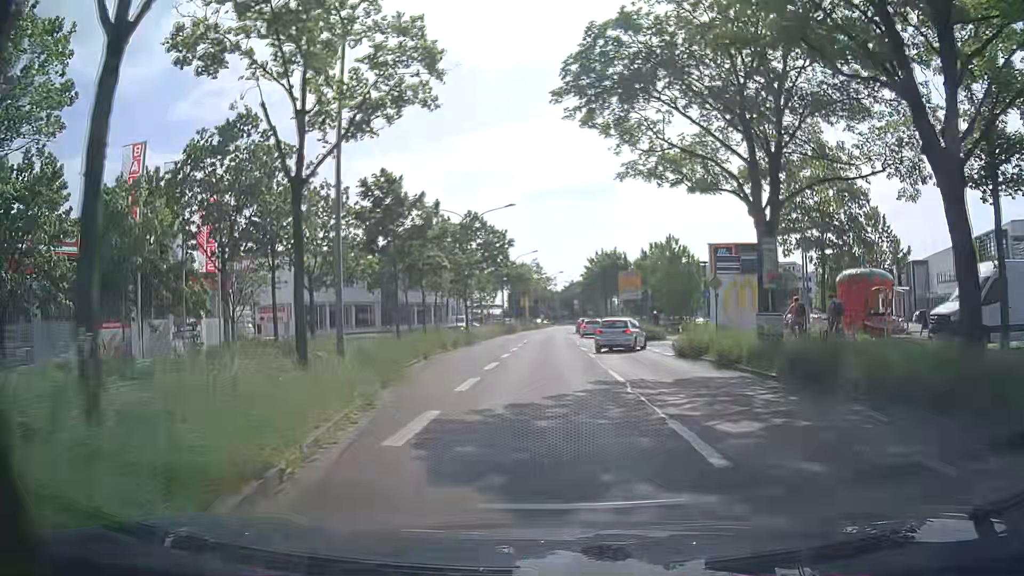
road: primary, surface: asphalt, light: Day
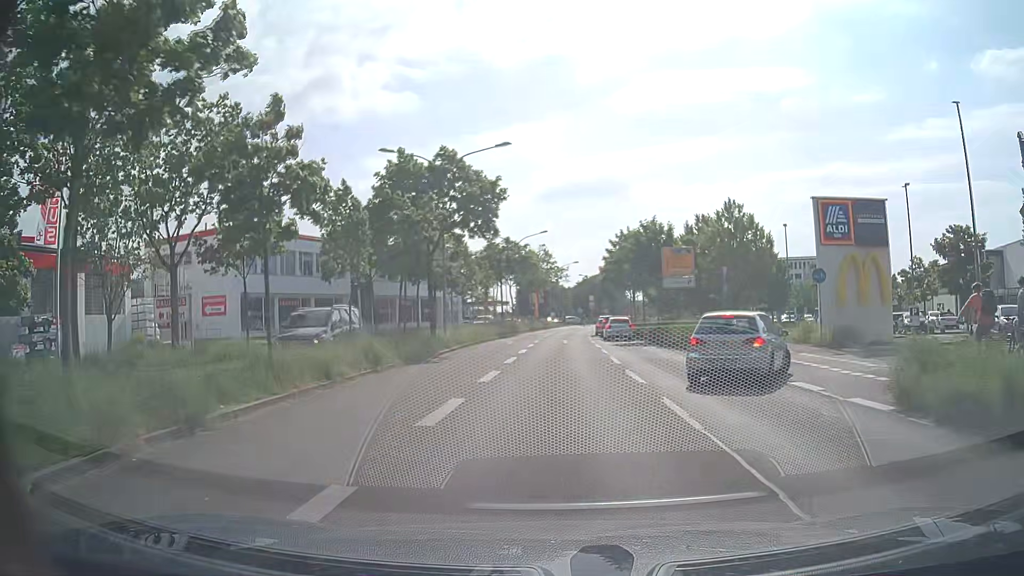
(-0.2, +17.0) m; -1°
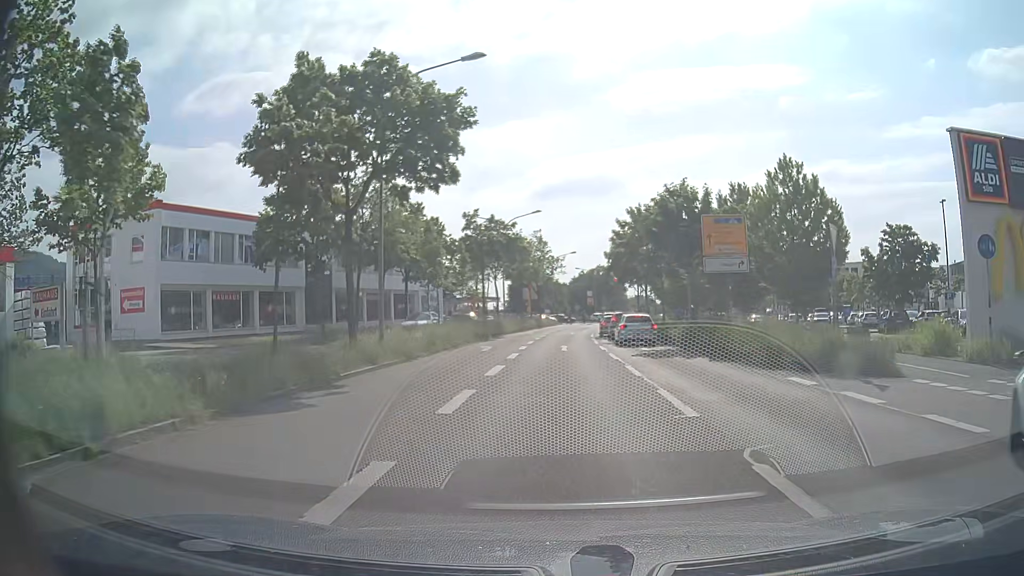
(0.0, +11.3) m; 0°
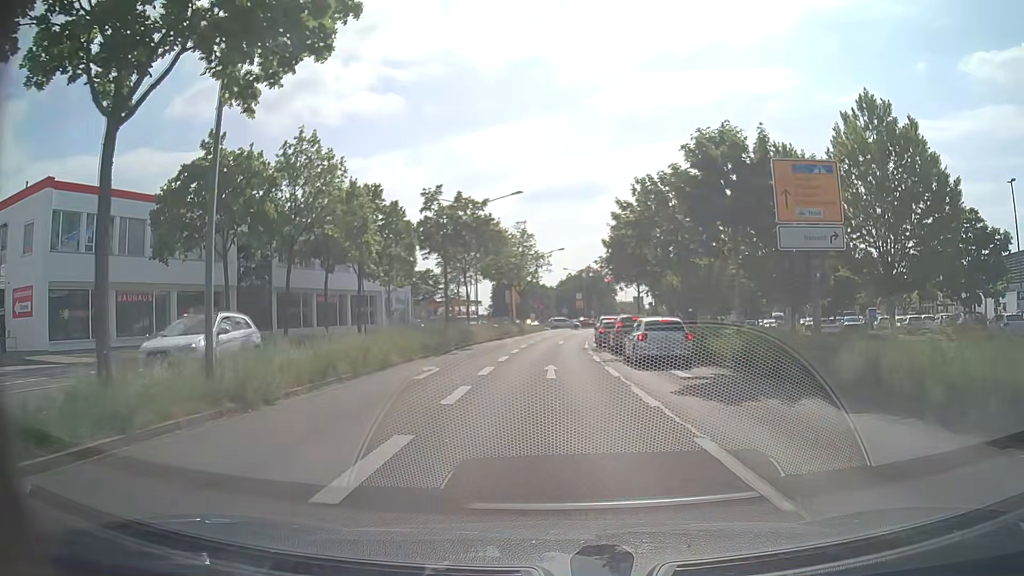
(+0.1, +10.4) m; +1°
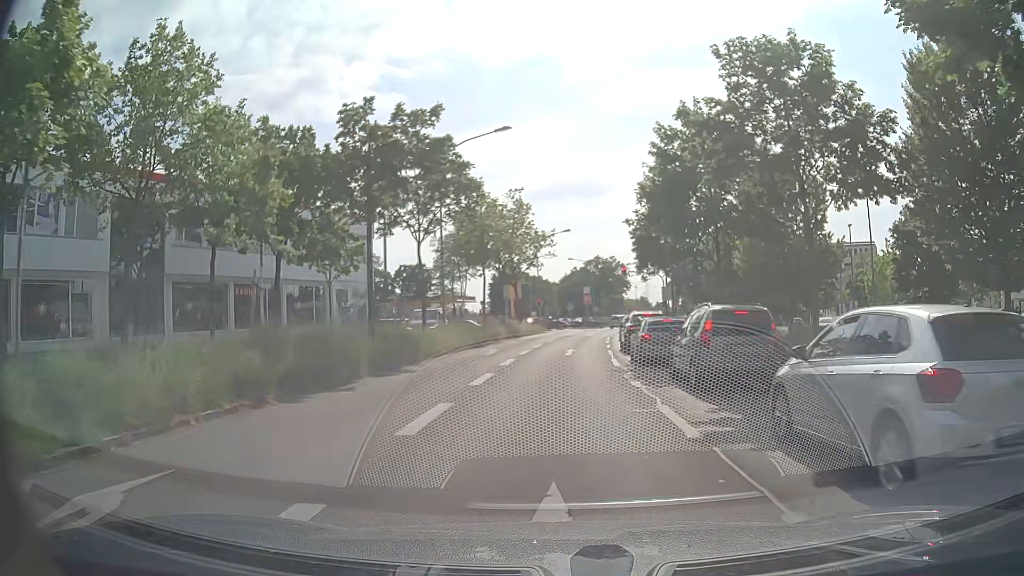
(-0.1, +15.3) m; -1°
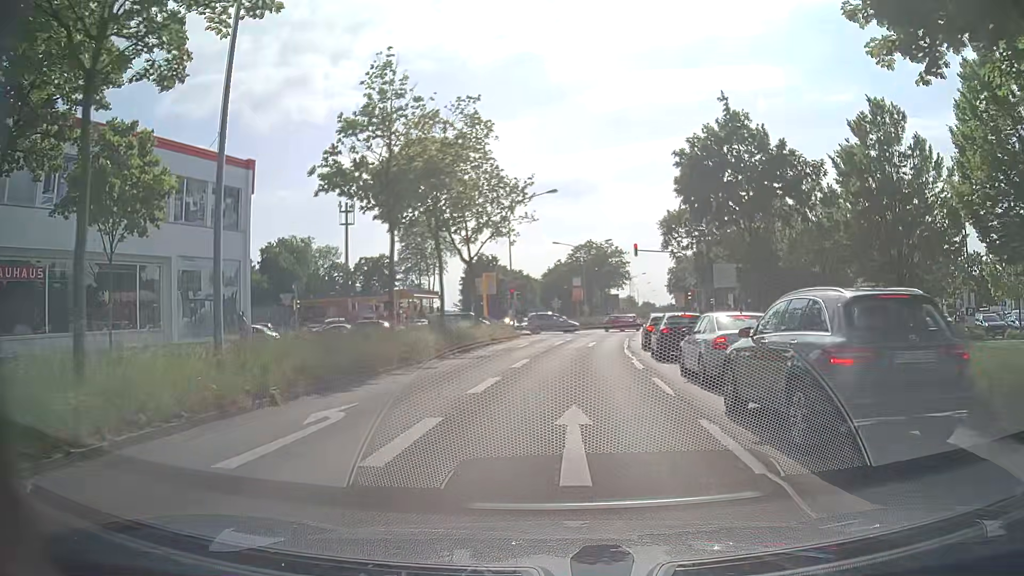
(+0.3, +20.0) m; +2°
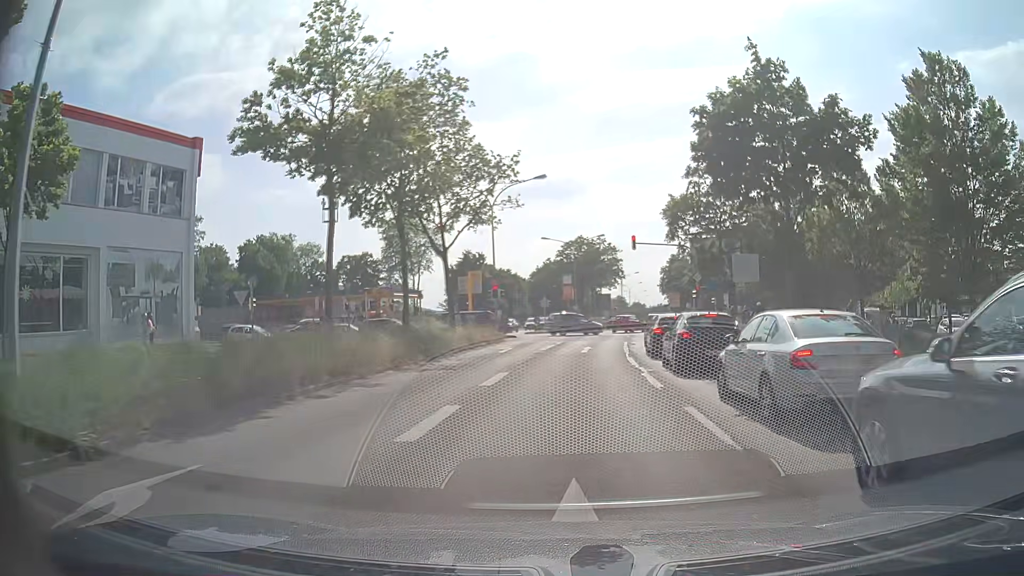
(0.0, +4.8) m; 0°
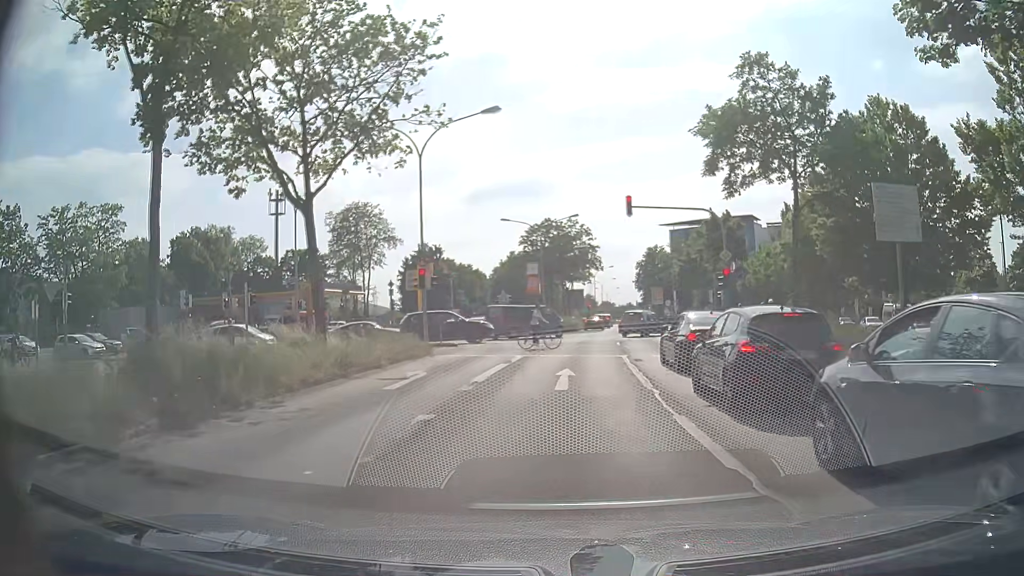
(+0.5, +13.2) m; +4°
